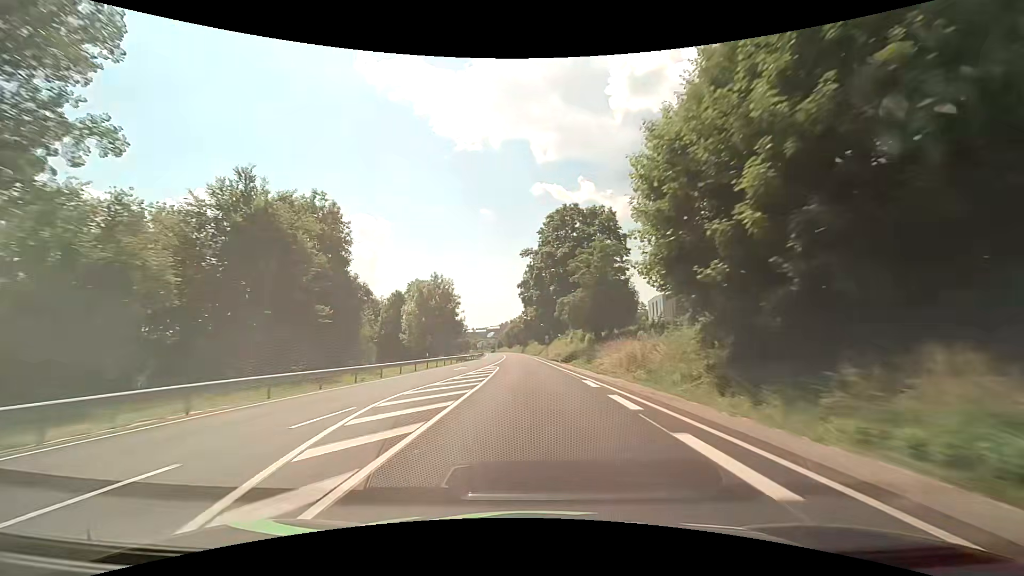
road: primary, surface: asphalt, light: Day
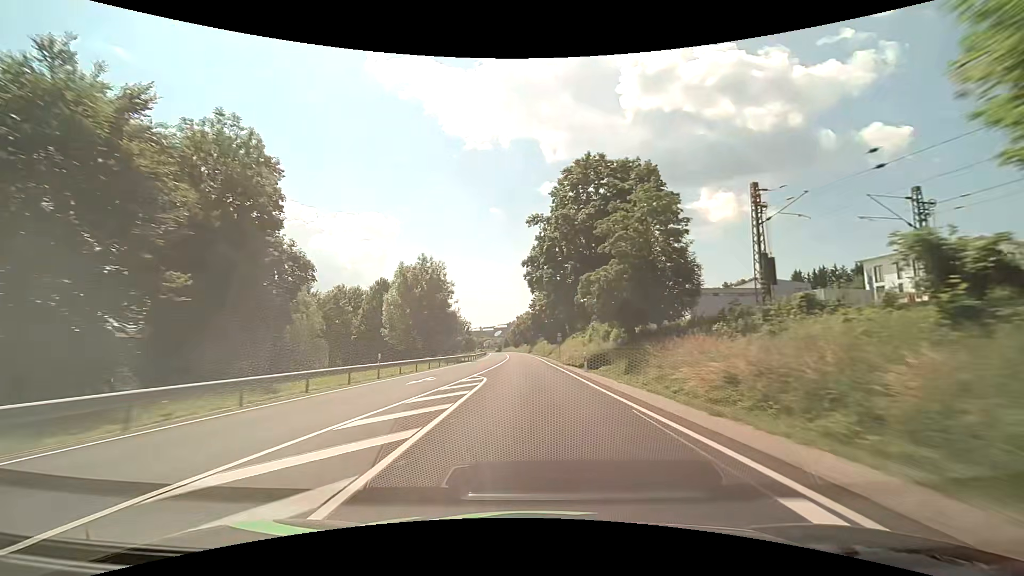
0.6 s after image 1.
(-0.2, +15.2) m; -1°
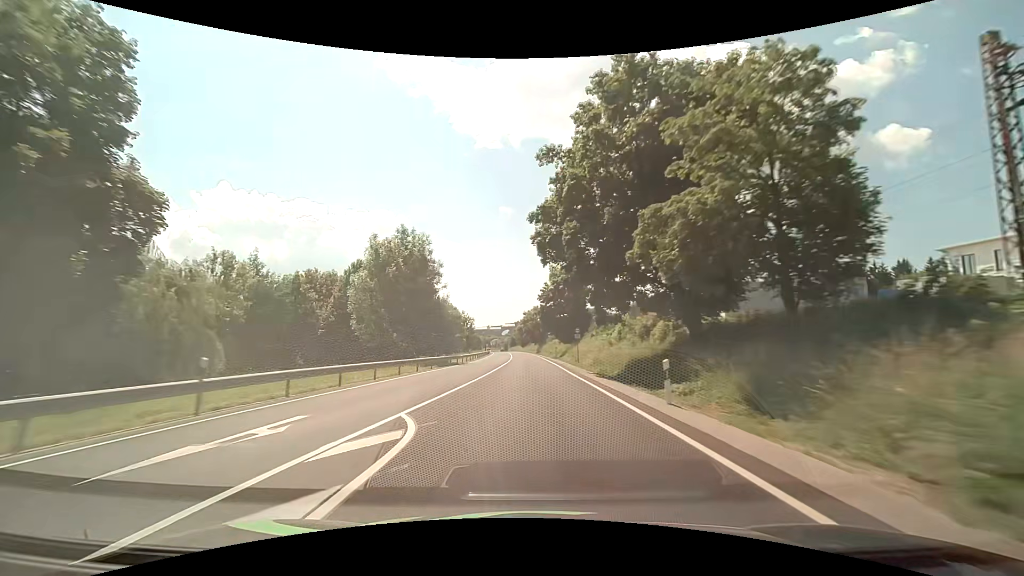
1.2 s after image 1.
(-0.1, +15.2) m; -1°
(0, +10) (0, +20) (0, +30) (-1, +40) (-1, +50) (-1, +60) (-1, +70) (-2, +80) (-2, +90) (-3, +100) m
